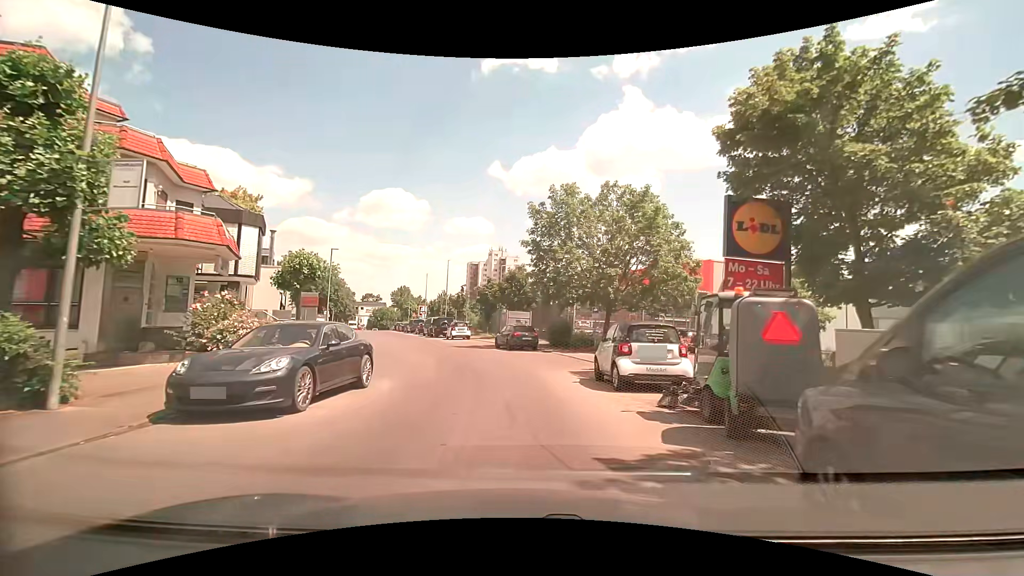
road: unclassified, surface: asphalt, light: Day
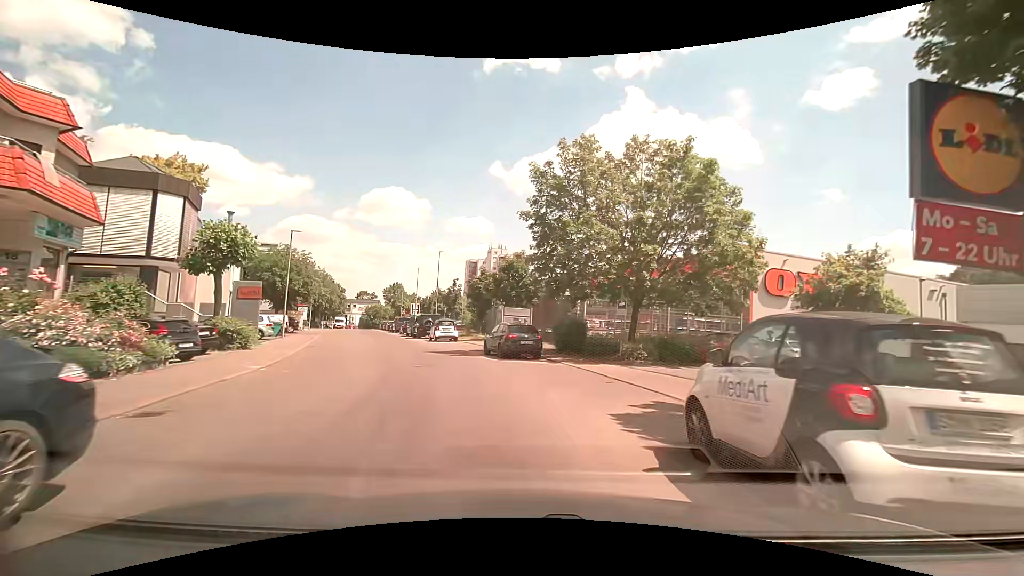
(0.0, +7.6) m; -1°
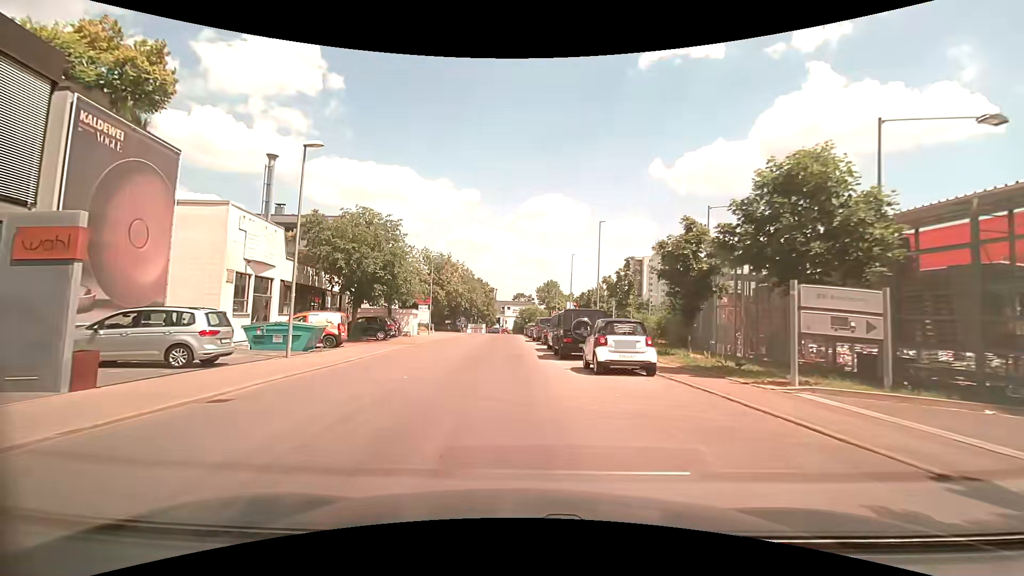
(-3.0, +21.4) m; -17°
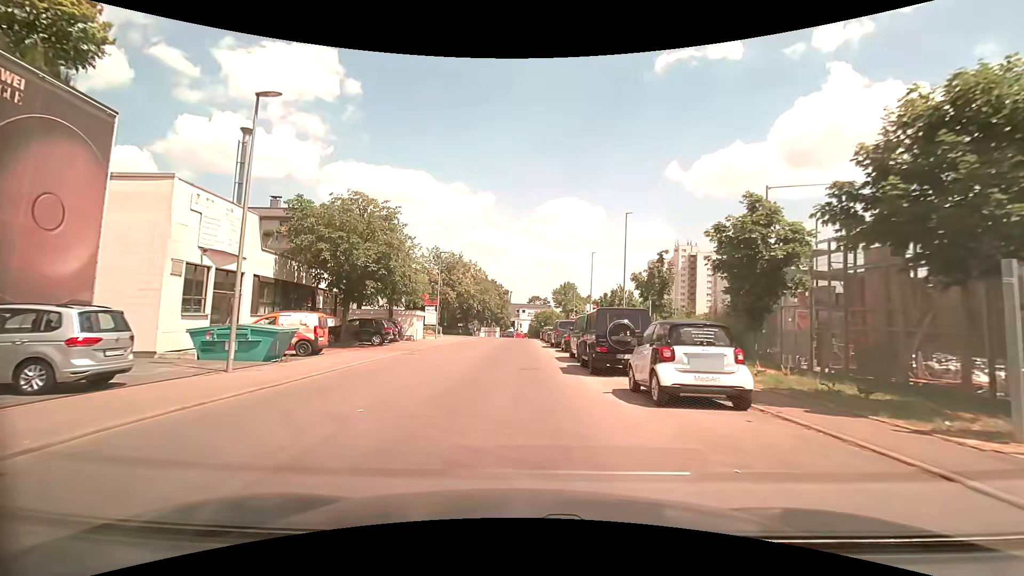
(-0.1, +4.7) m; -2°
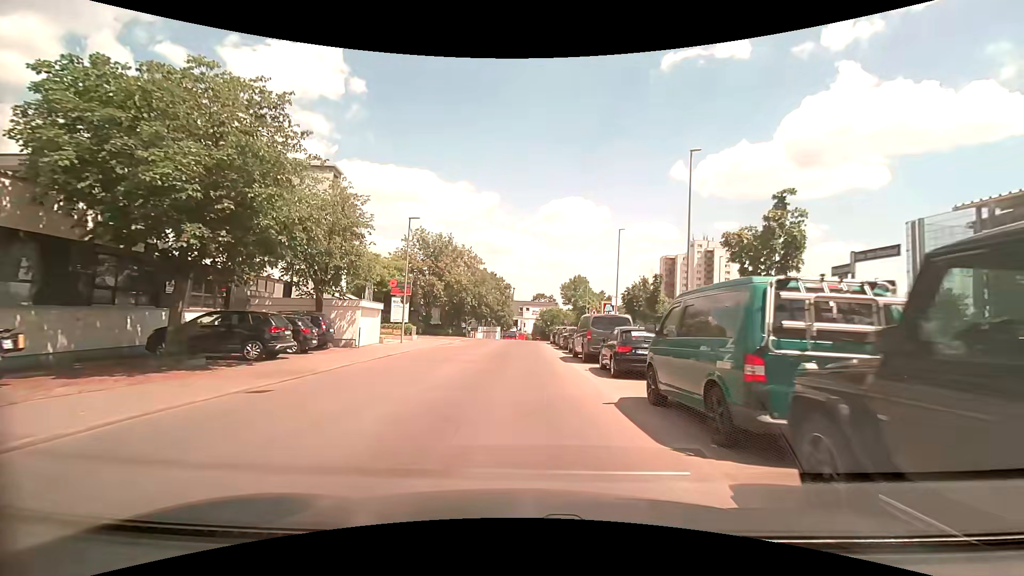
(-0.2, +14.1) m; -1°
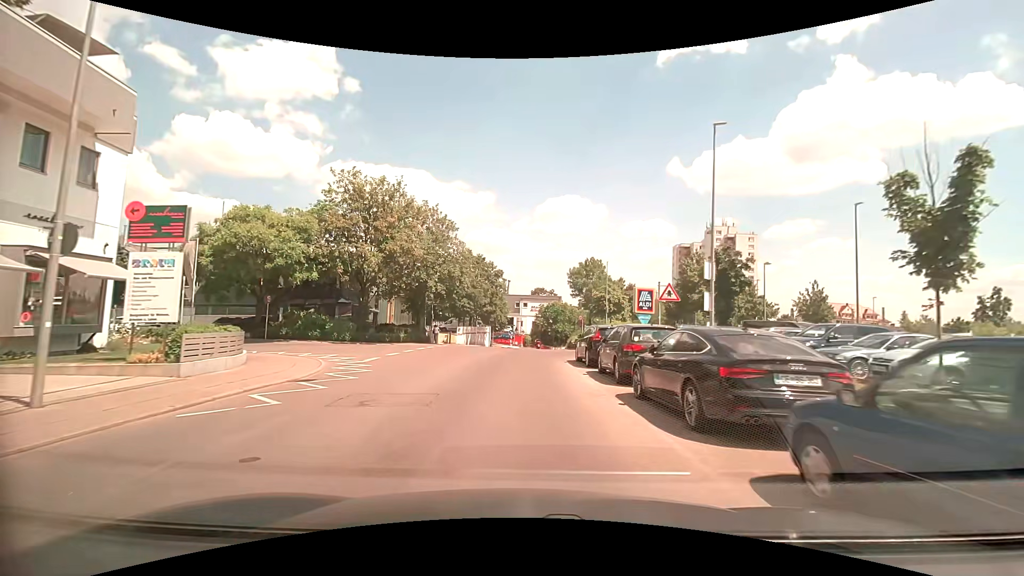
(+0.1, +23.5) m; 0°
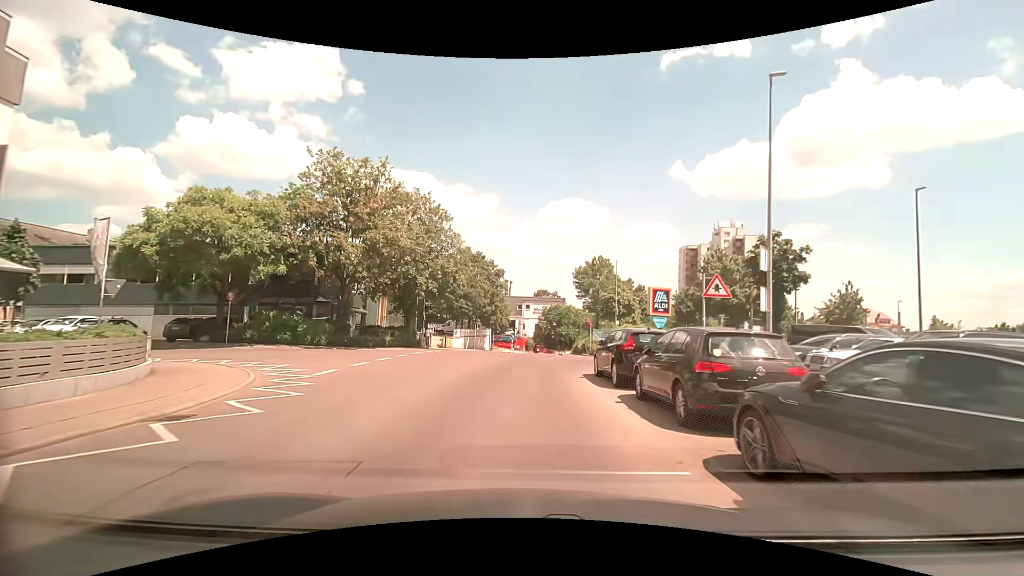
(0.0, +4.7) m; 0°
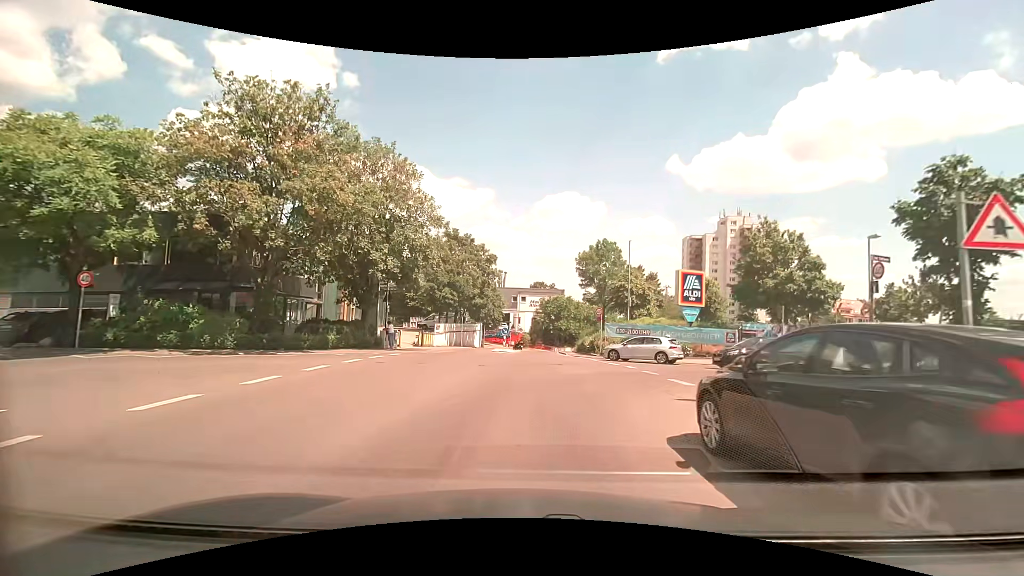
(0.0, +9.2) m; 0°
(0, +10) (0, +20) (+1, +30) (+1, +40) (+1, +50) (+2, +60) (+4, +70) (+9, +79) (+15, +86) (+21, +94) m
